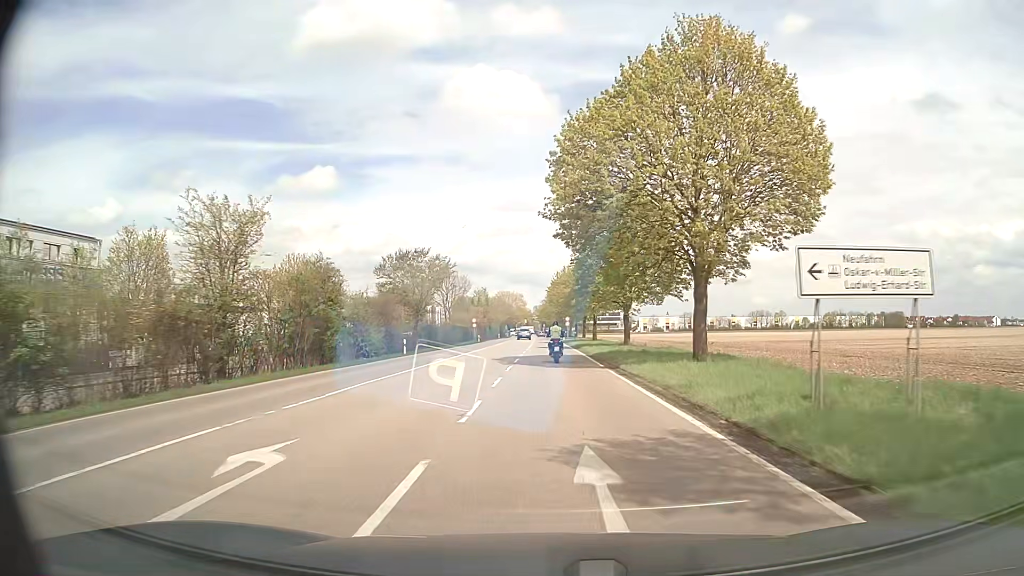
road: secondary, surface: asphalt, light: Day
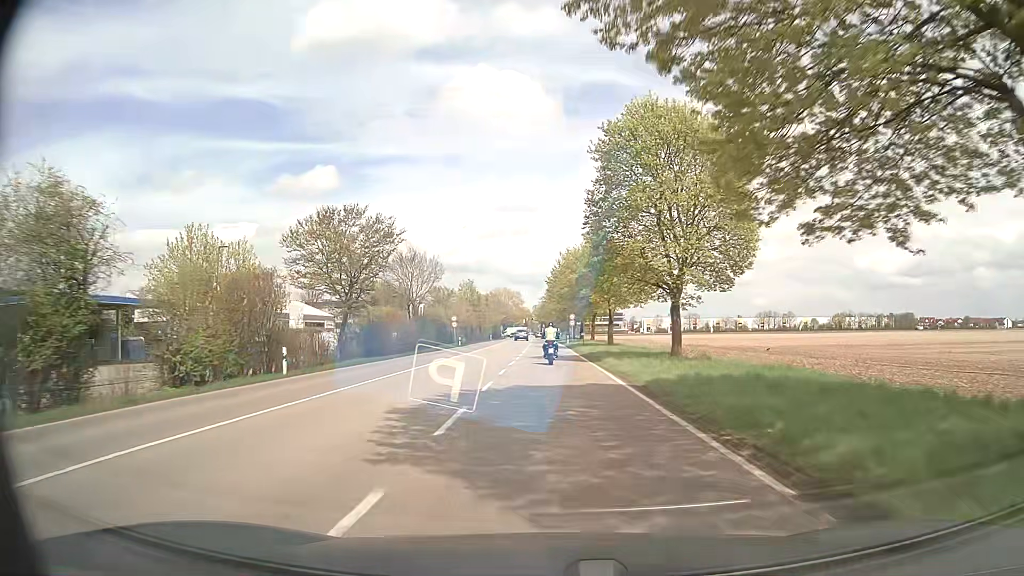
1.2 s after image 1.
(0.0, +19.5) m; 0°
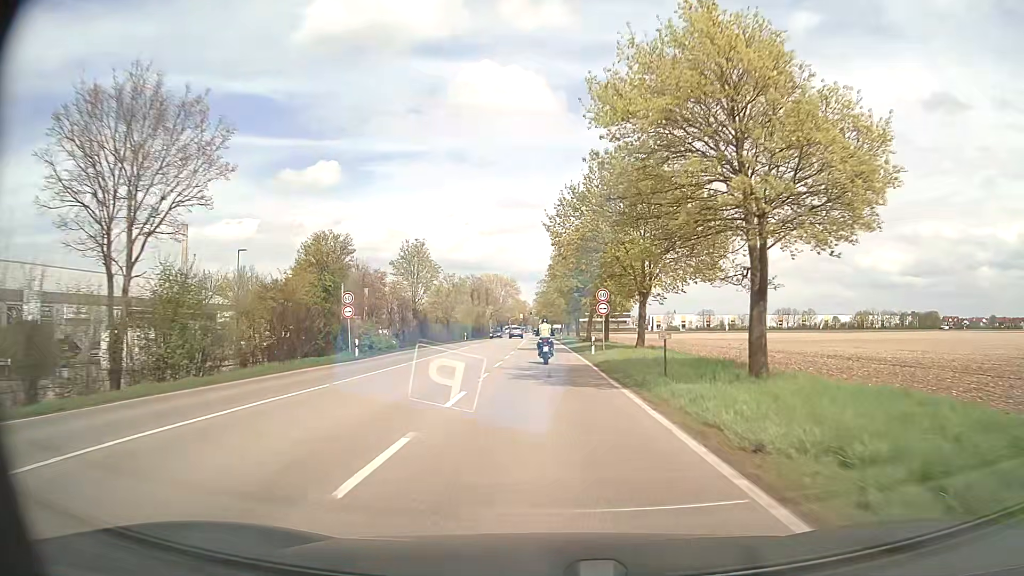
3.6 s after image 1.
(-0.1, +39.5) m; 0°
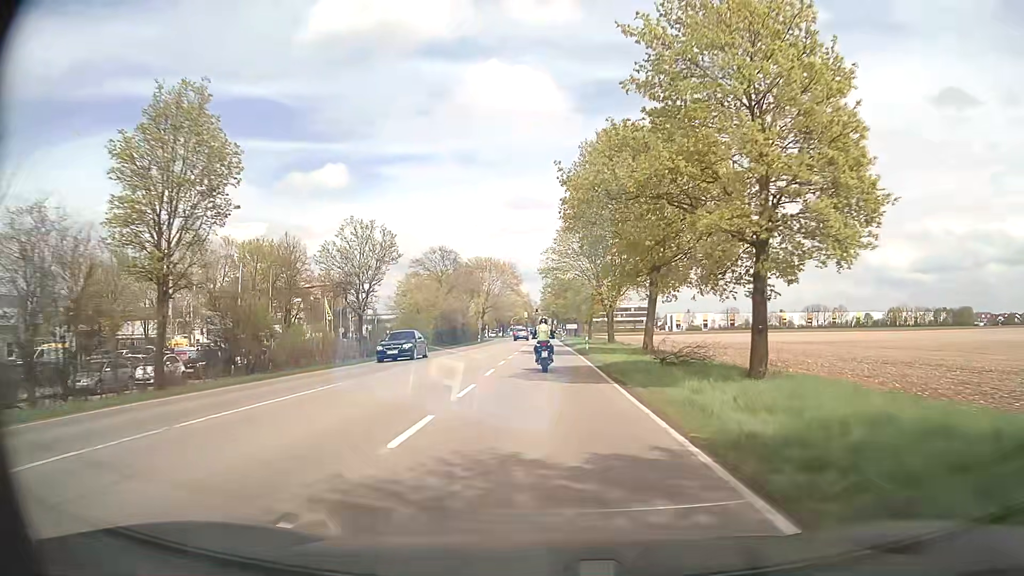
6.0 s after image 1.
(-0.1, +39.8) m; -1°
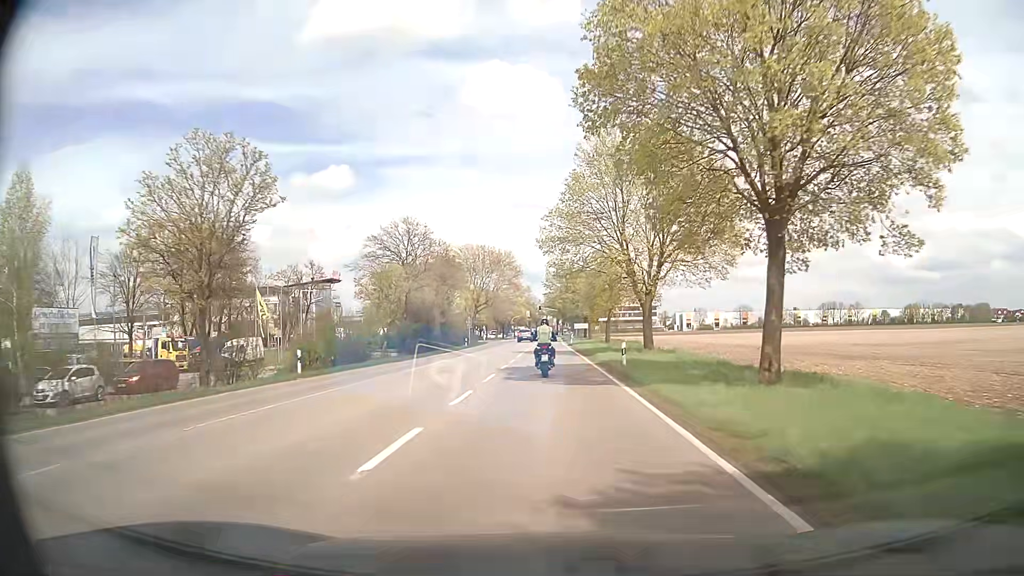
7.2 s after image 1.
(0.0, +19.3) m; 0°
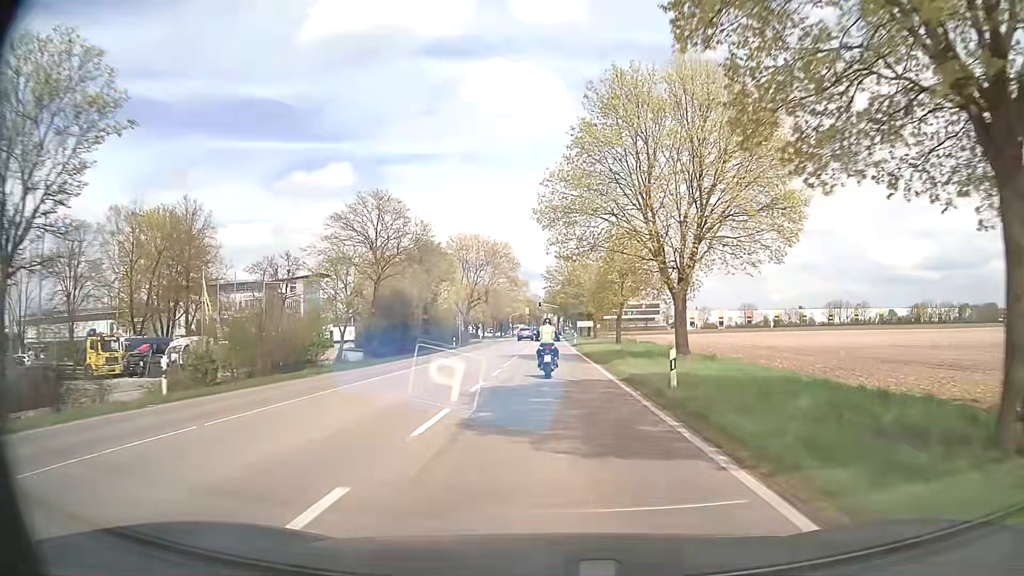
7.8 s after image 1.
(0.0, +9.5) m; 0°
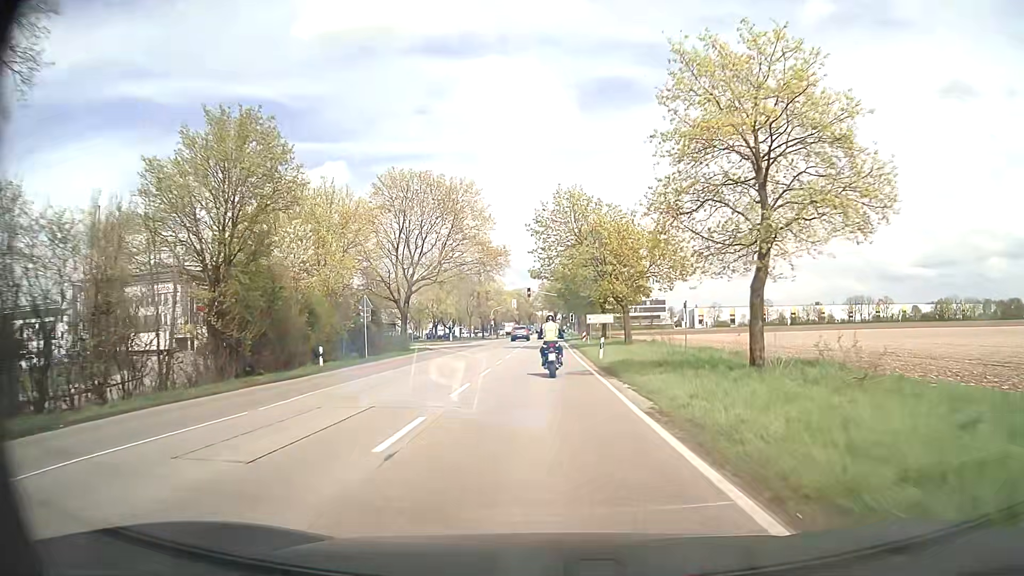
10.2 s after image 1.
(+0.4, +37.3) m; +1°
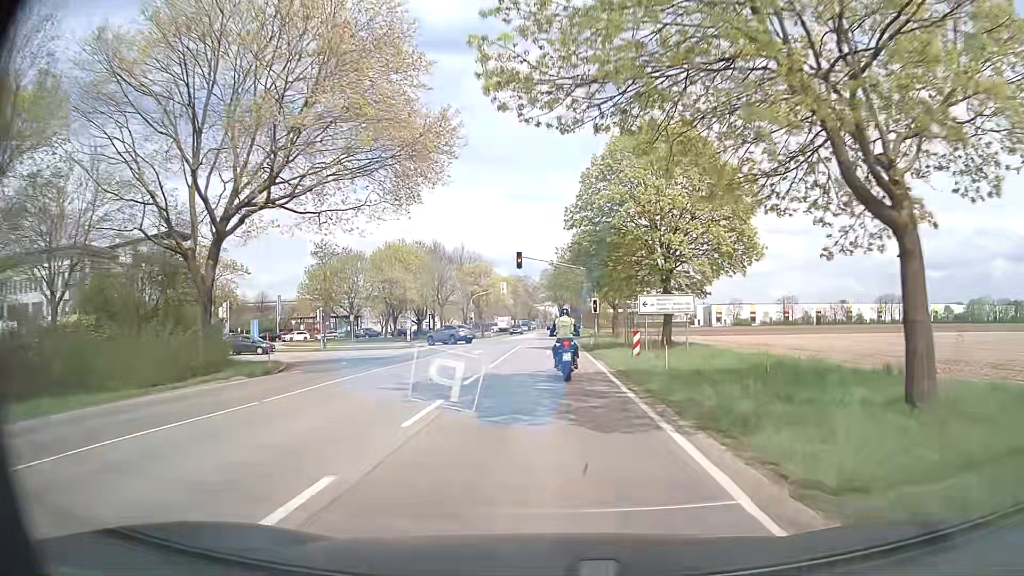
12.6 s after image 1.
(-0.3, +34.3) m; -1°
(0, +10) (0, +20) (0, +30) (0, +40) (0, +50) (0, +60) (0, +70) (0, +80) (0, +90) (0, +100) m
